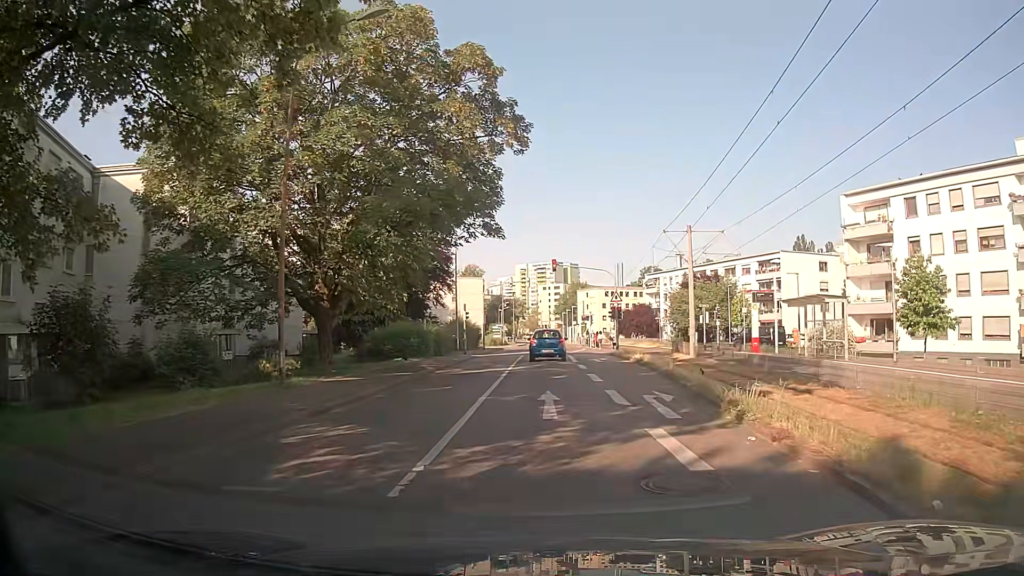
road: residential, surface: asphalt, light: Day
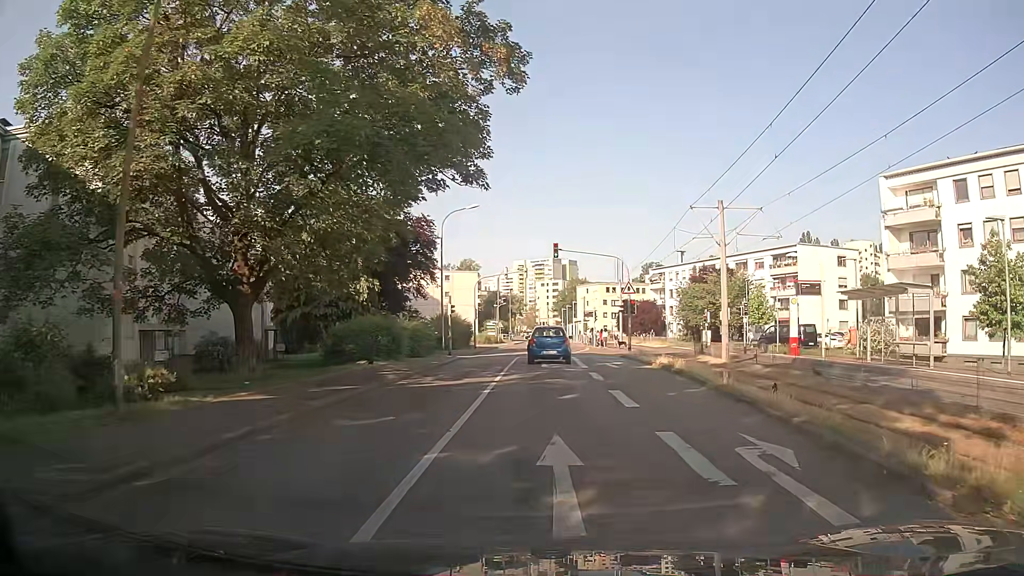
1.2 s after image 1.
(0.0, +6.7) m; 0°
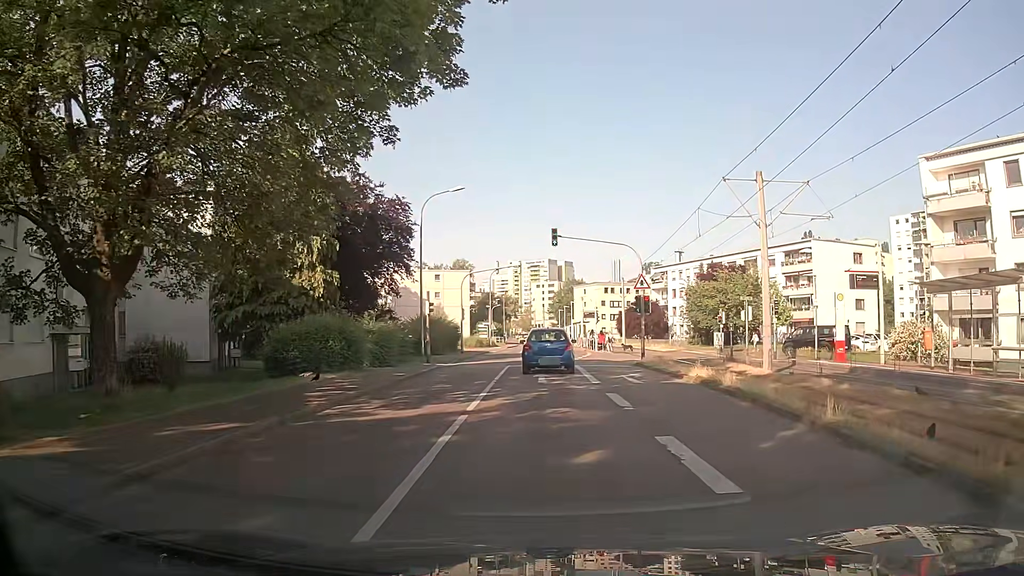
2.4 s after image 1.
(+0.1, +6.1) m; +1°
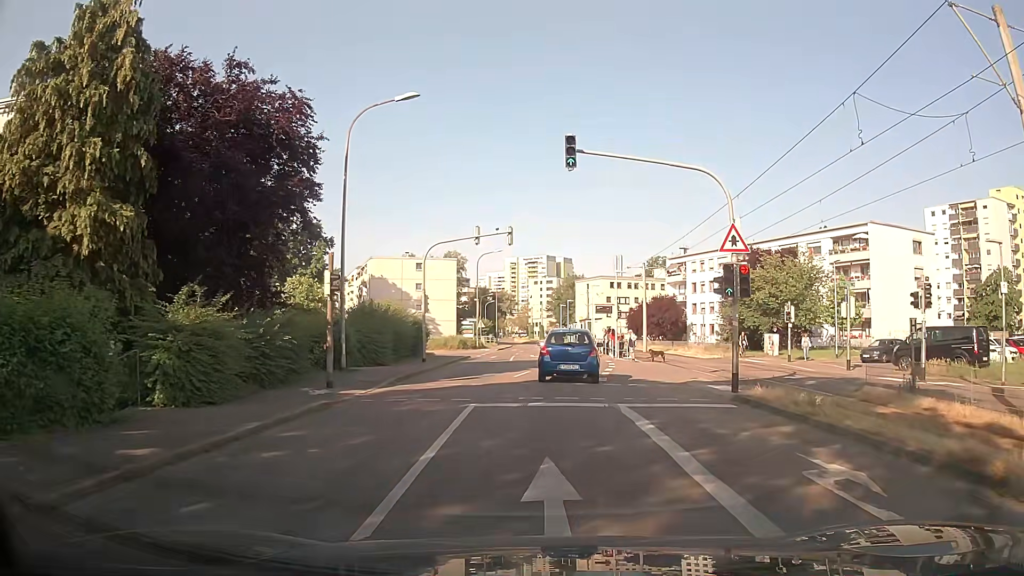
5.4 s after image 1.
(0.0, +15.0) m; 0°
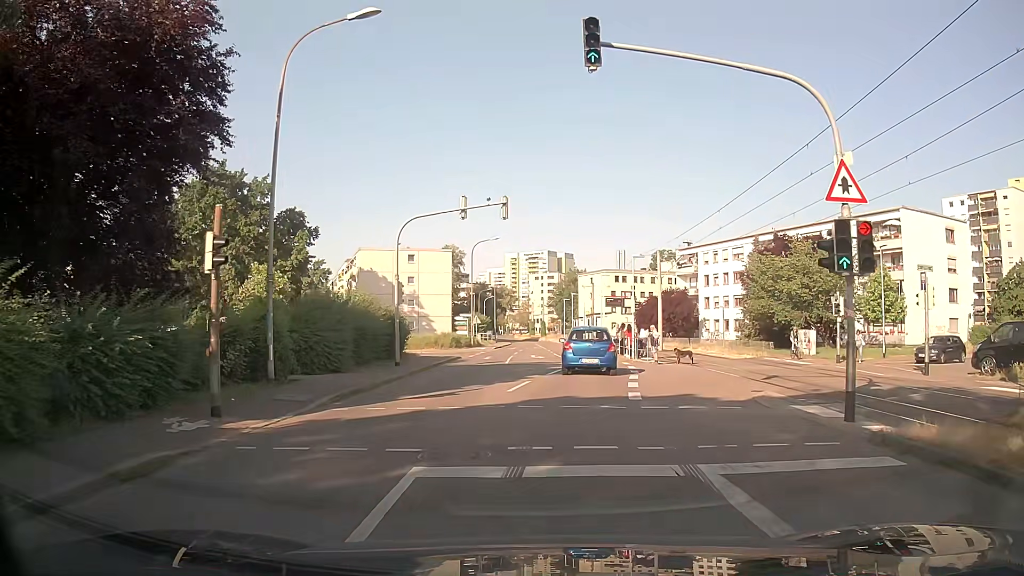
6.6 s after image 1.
(0.0, +6.4) m; +2°
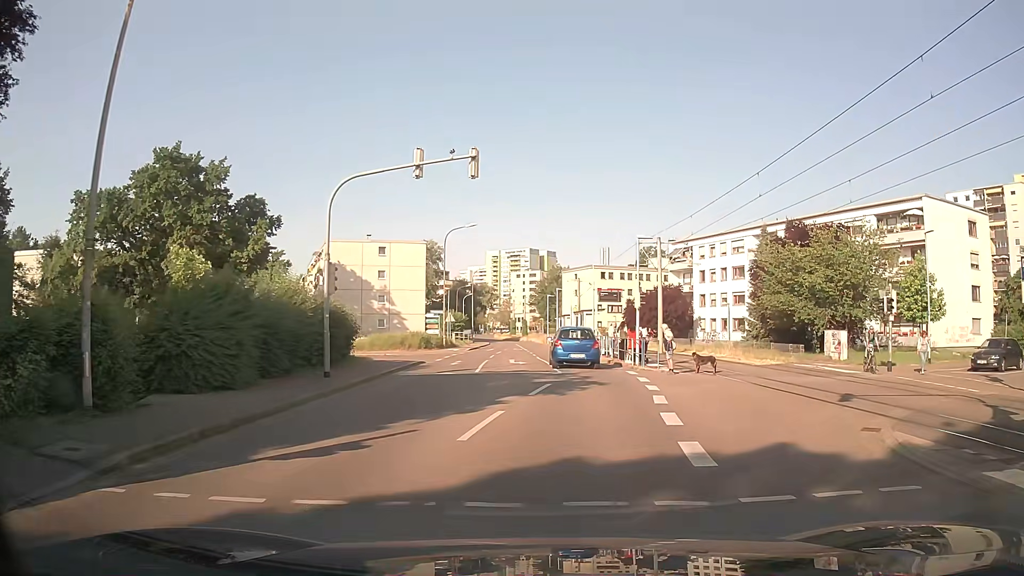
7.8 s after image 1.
(-0.1, +6.7) m; 0°
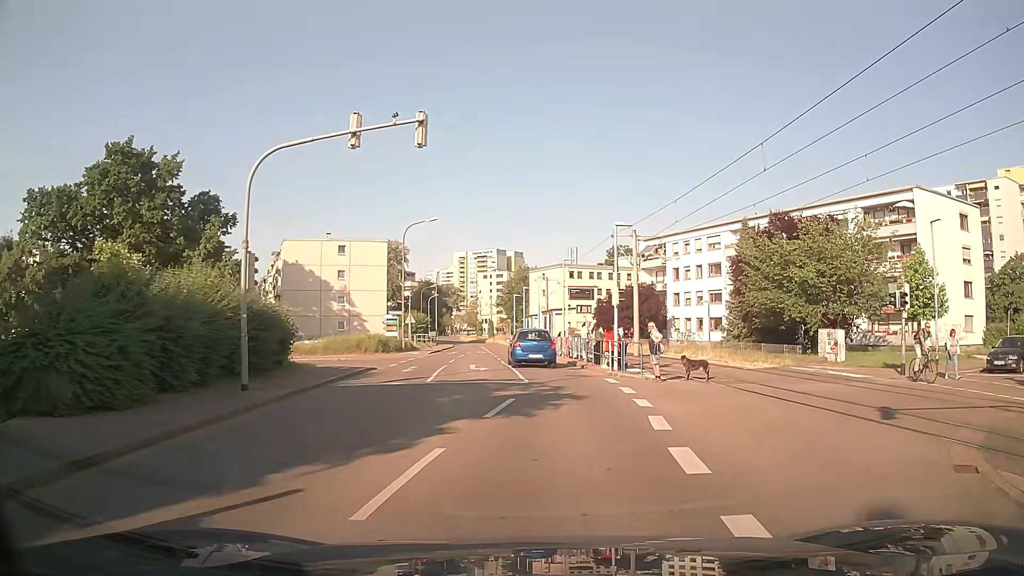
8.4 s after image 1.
(+0.1, +3.4) m; +3°
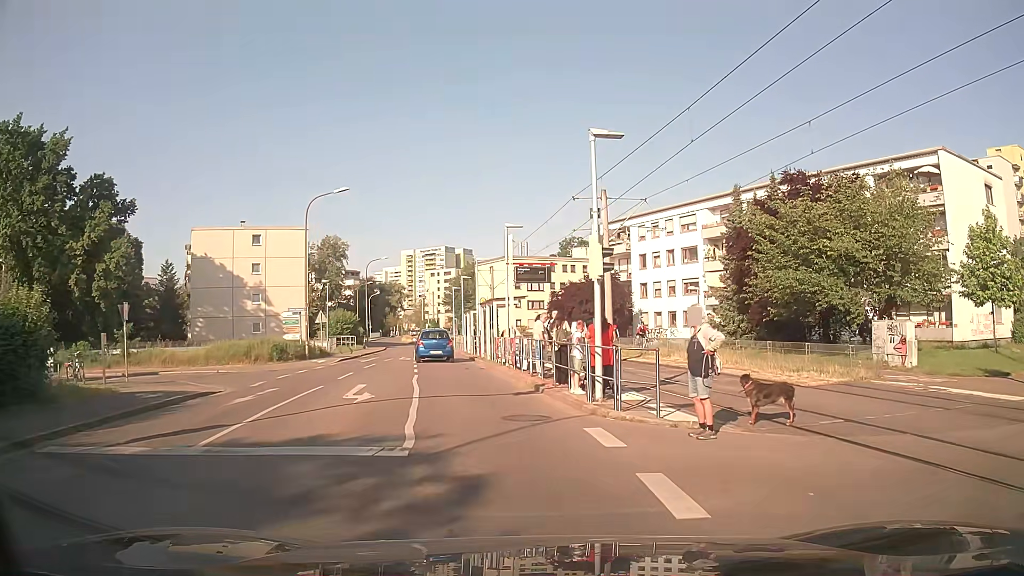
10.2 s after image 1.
(+0.5, +10.6) m; +4°
